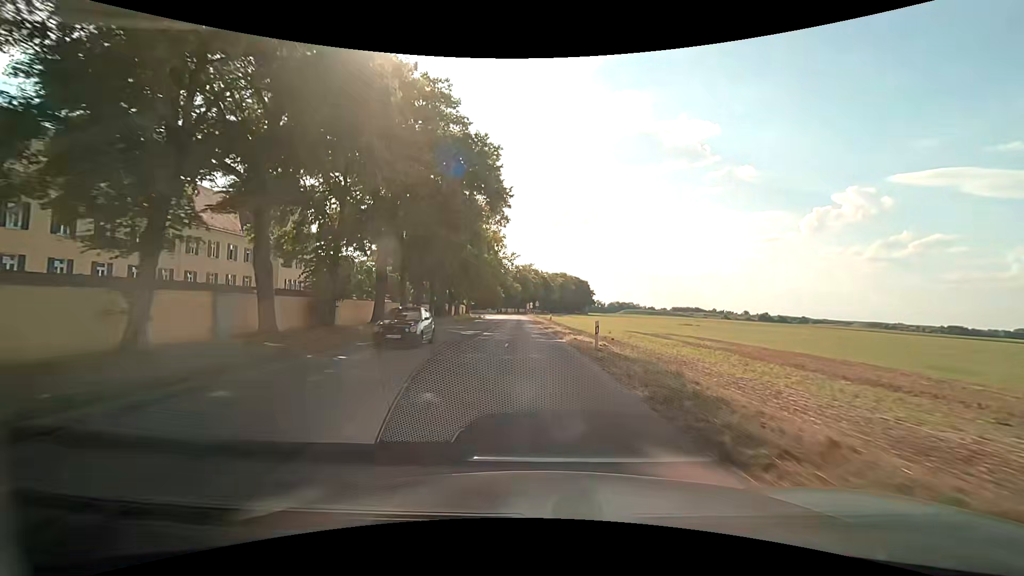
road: unclassified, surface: asphalt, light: Day
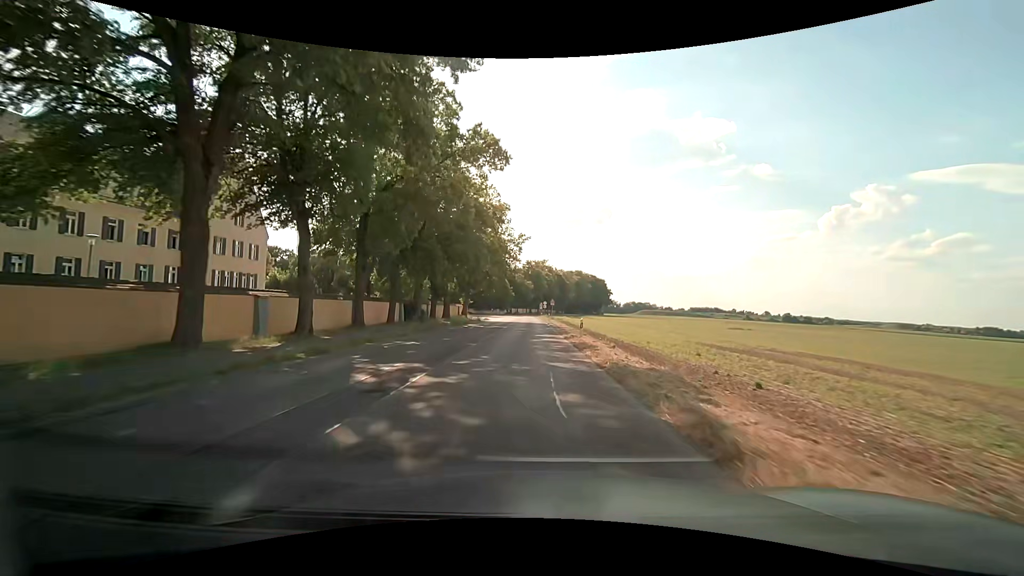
(-0.3, +18.7) m; -1°
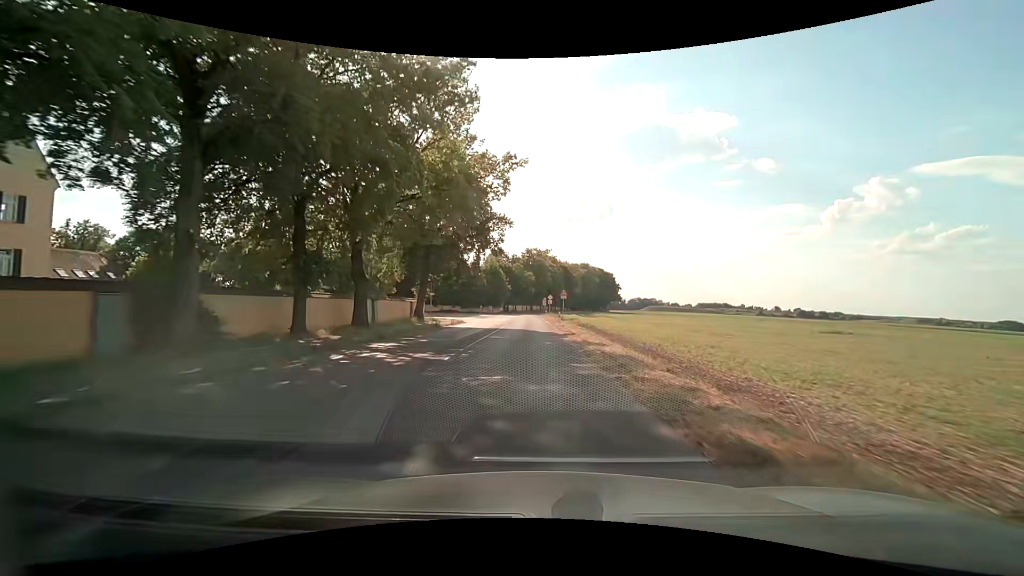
(-0.2, +27.9) m; 0°
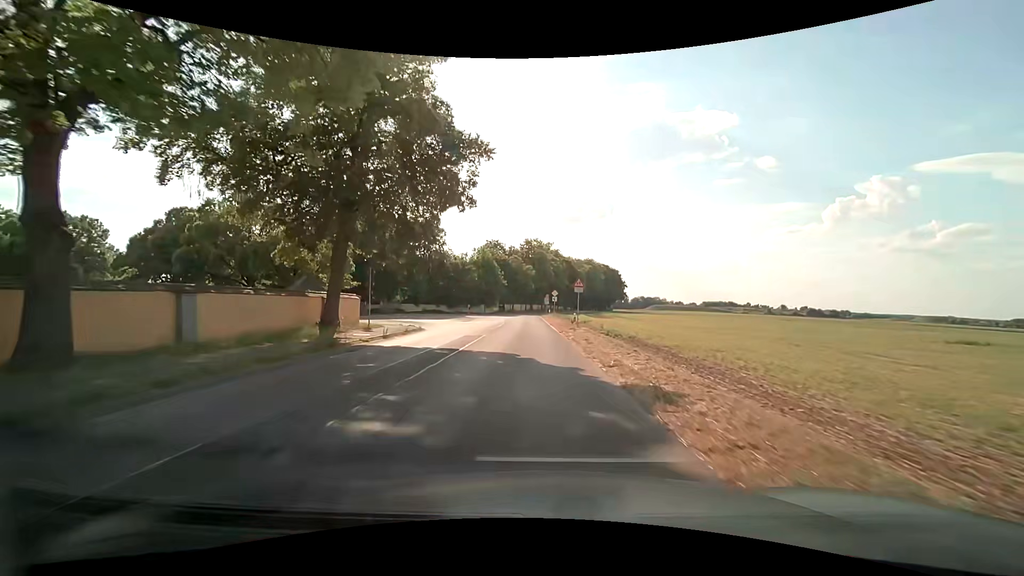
(0.0, +18.0) m; 0°
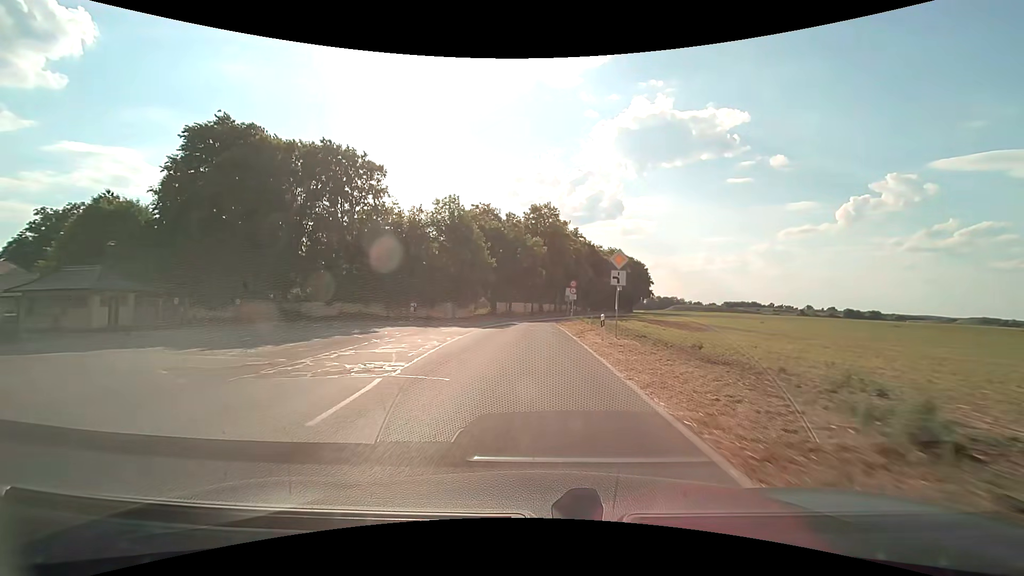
(-0.5, +43.6) m; -1°
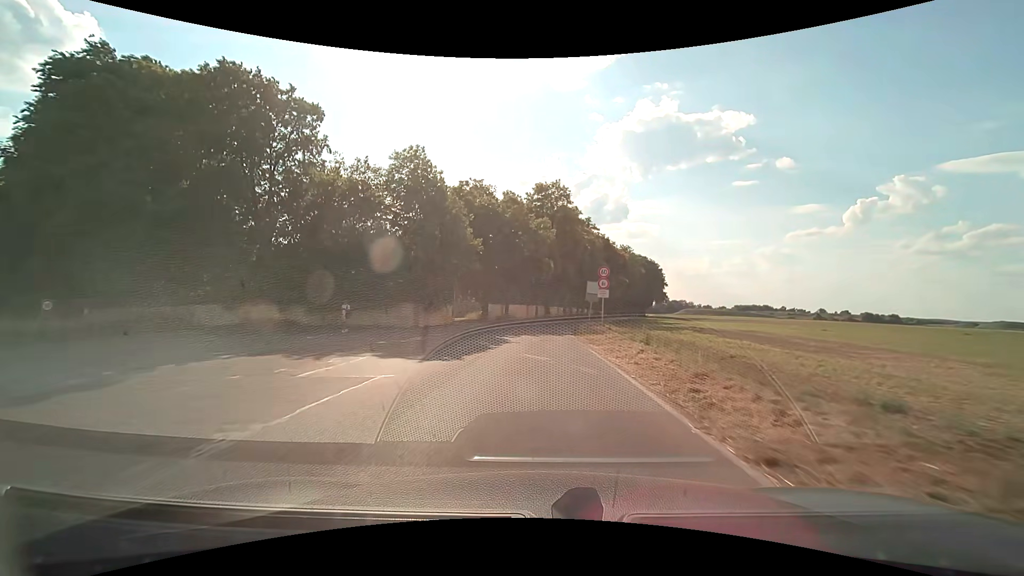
(-0.1, +17.1) m; 0°
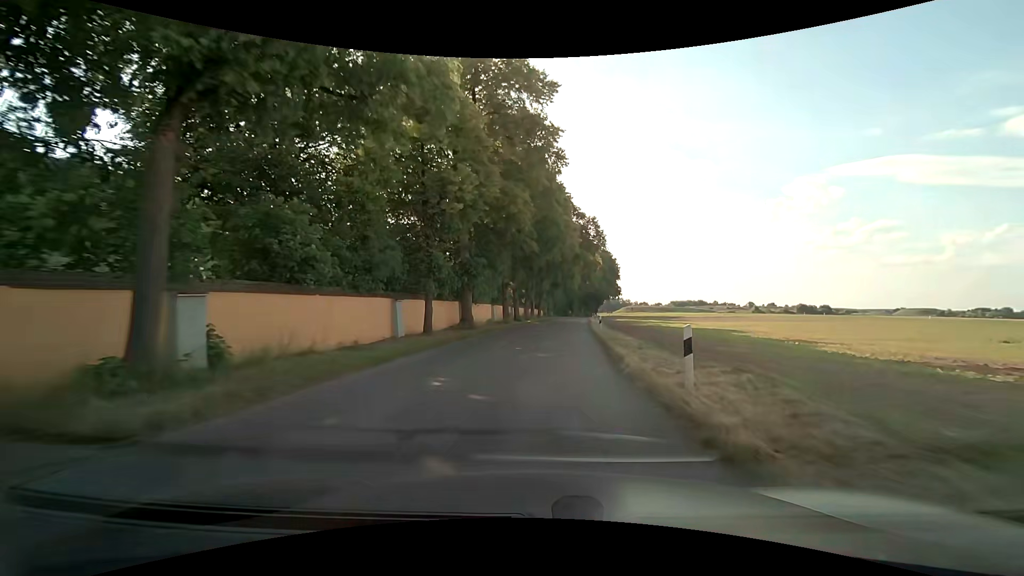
(+1.4, +41.7) m; +7°
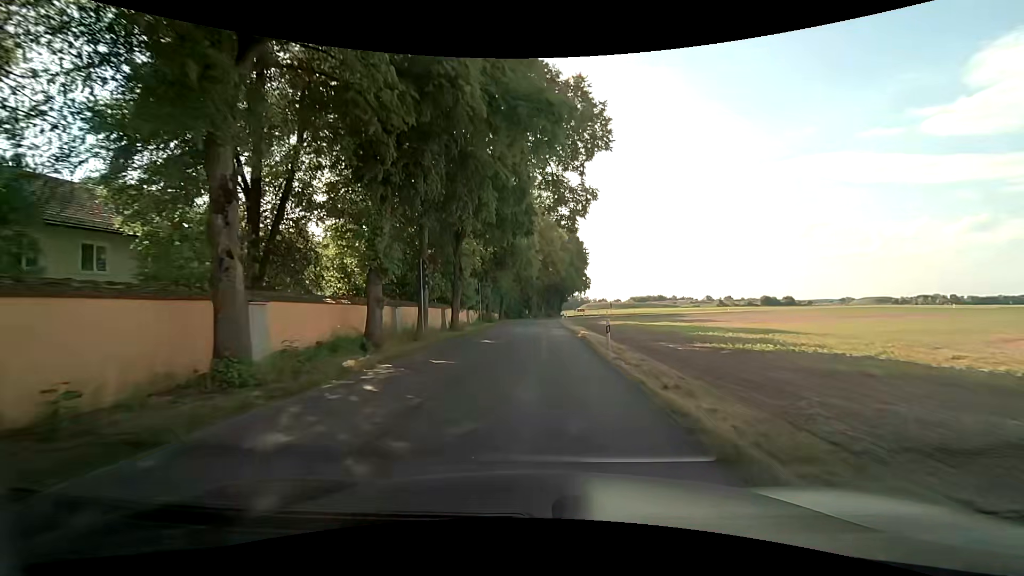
(+2.5, +40.0) m; +5°
(0, +10) (0, +20) (0, +30) (+1, +40) (+1, +50) (+1, +60) (+1, +70) (+2, +80) (+6, +89) (+13, +96) m
